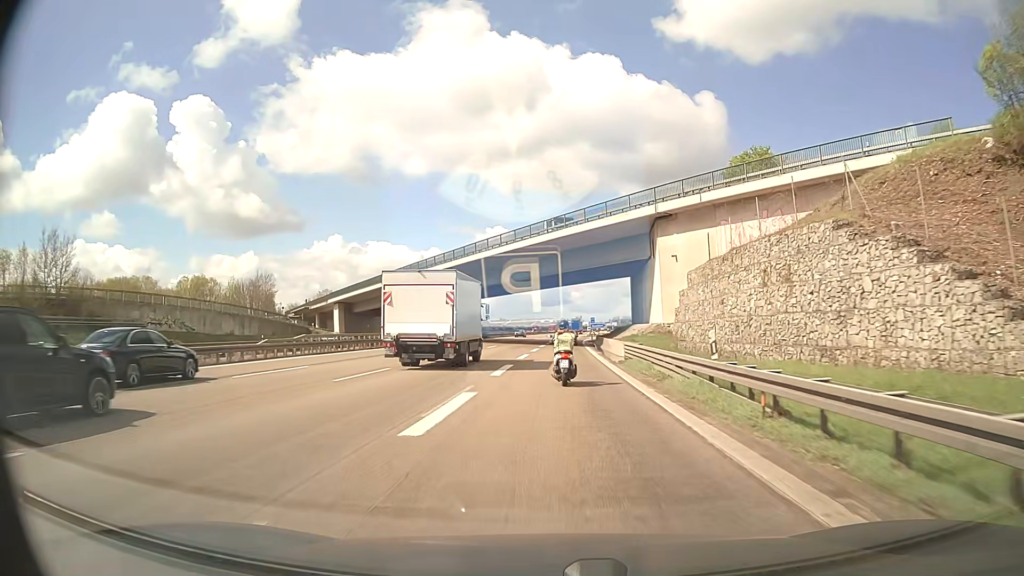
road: motorway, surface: asphalt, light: Day
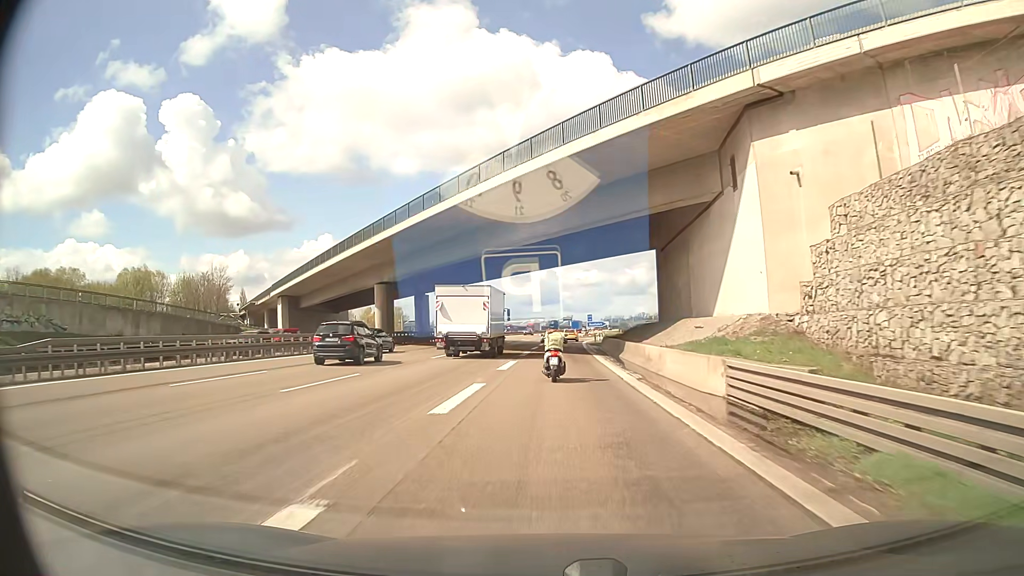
(+0.2, +21.6) m; +1°
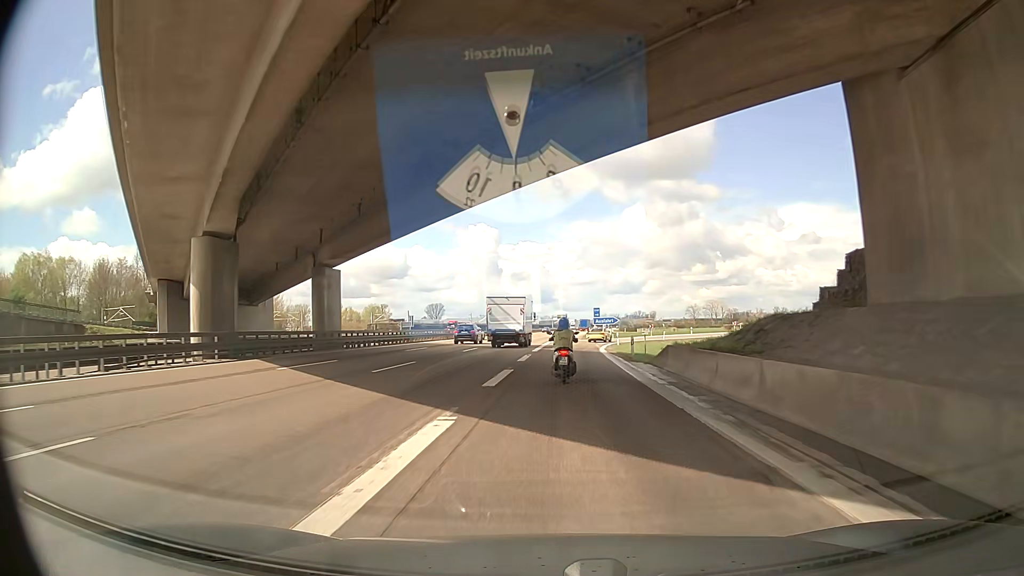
(0.0, +31.1) m; 0°
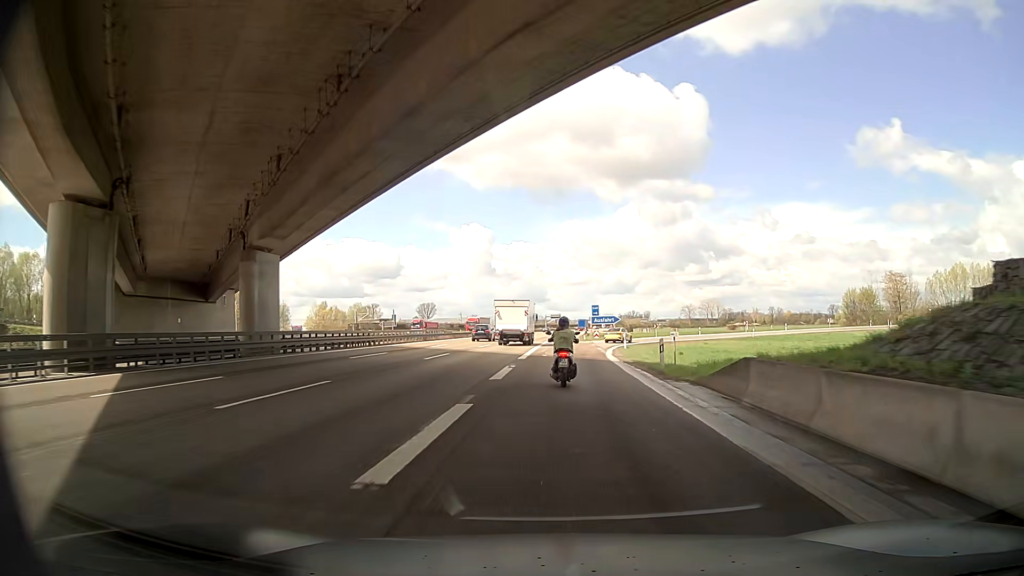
(0.0, +9.8) m; +1°
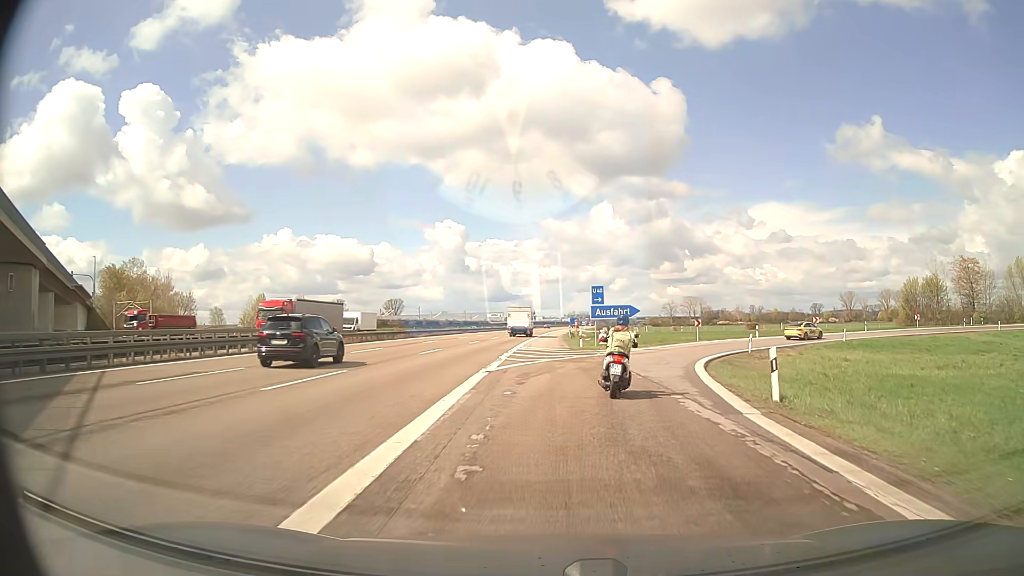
(+0.2, +33.1) m; +2°
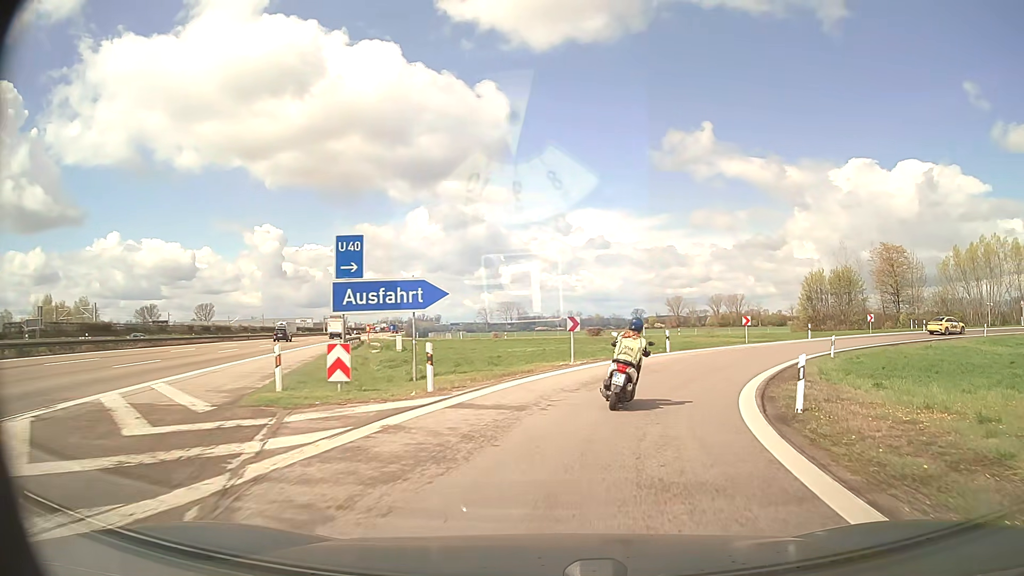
(+3.3, +25.8) m; +16°
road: motorway_link
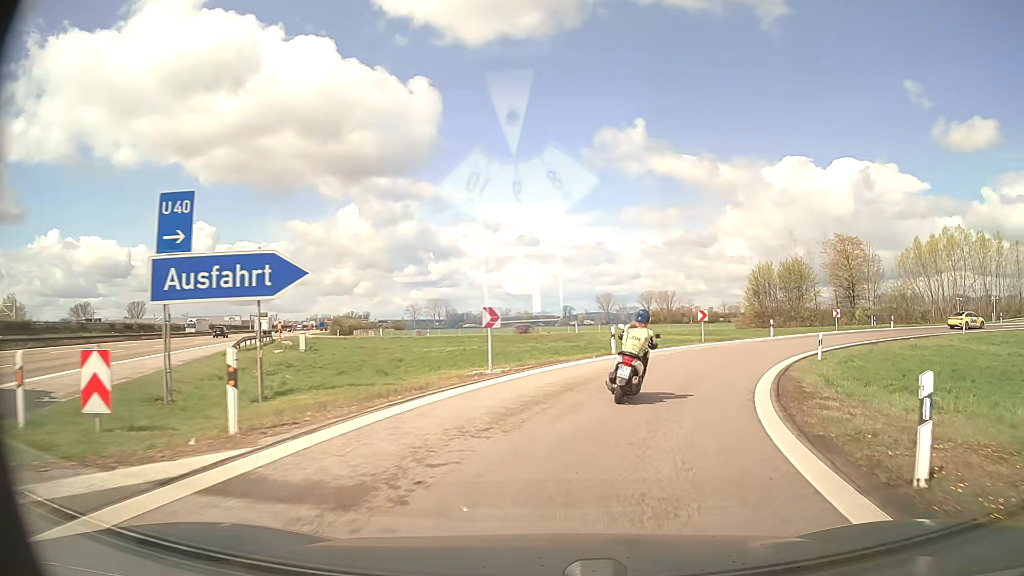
(+0.3, +6.3) m; +5°
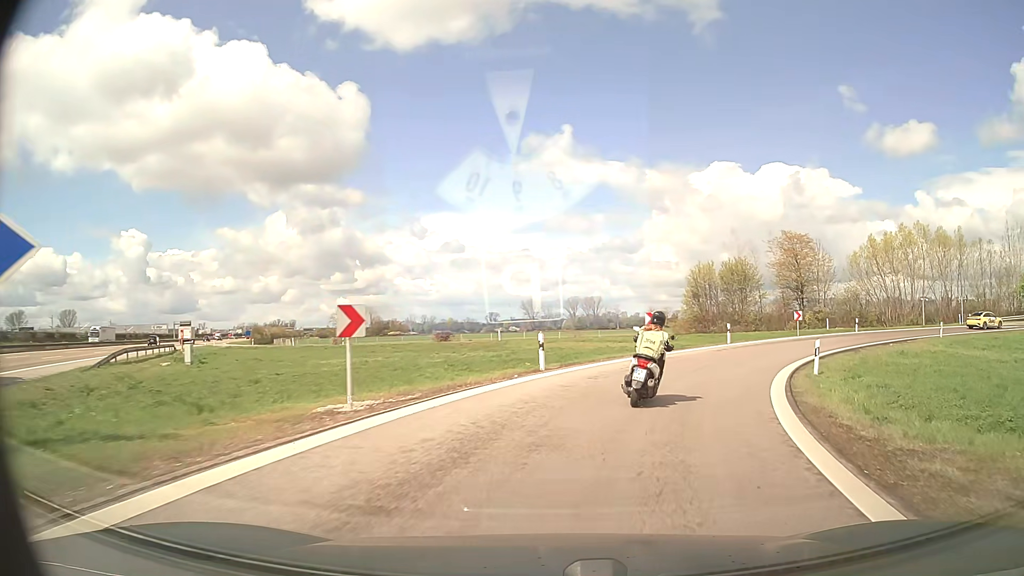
(+0.4, +6.3) m; +6°
(+1, +10) (+4, +19) (+9, +28) (+16, +36) (+24, +41) (+33, +46) (+42, +48) (+52, +49) (+62, +48) (+72, +45) m
